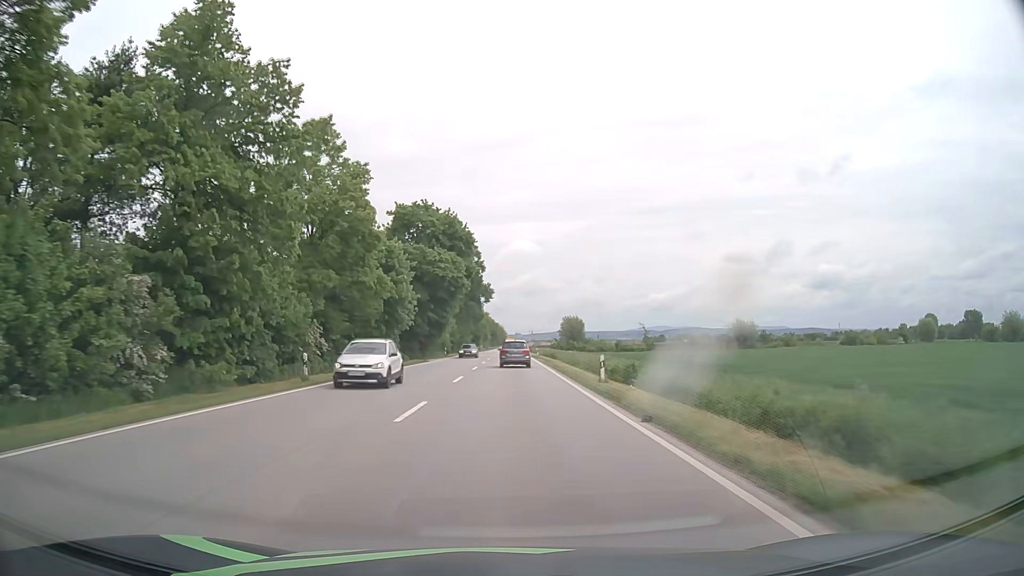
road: primary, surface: asphalt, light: Day
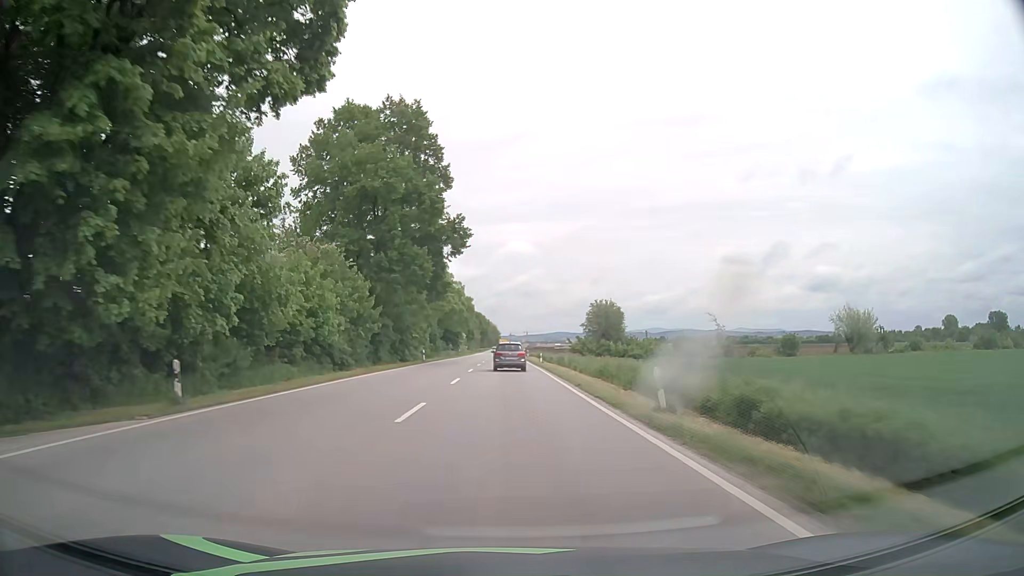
(+0.3, +59.5) m; +1°
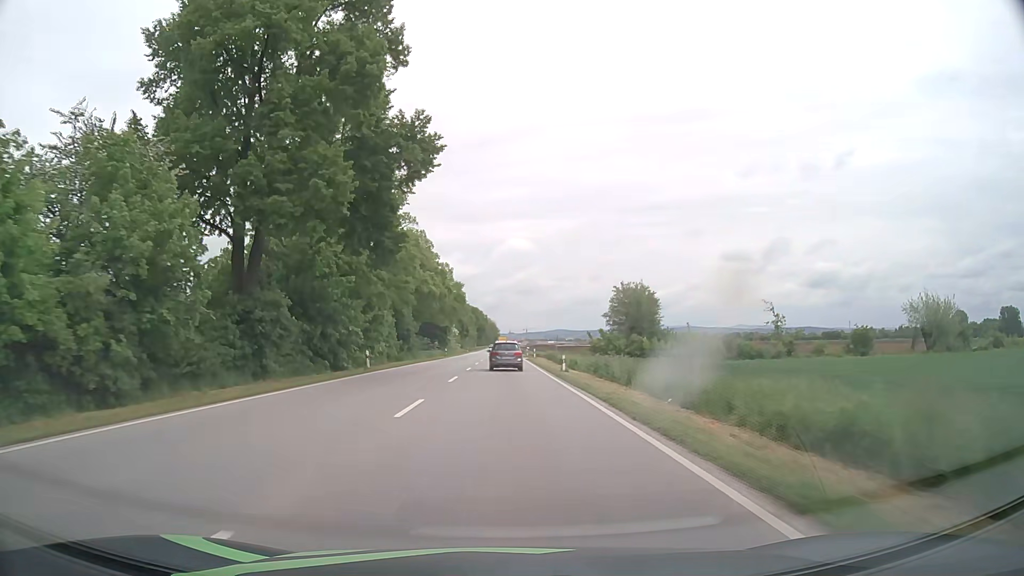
(+0.1, +23.2) m; 0°
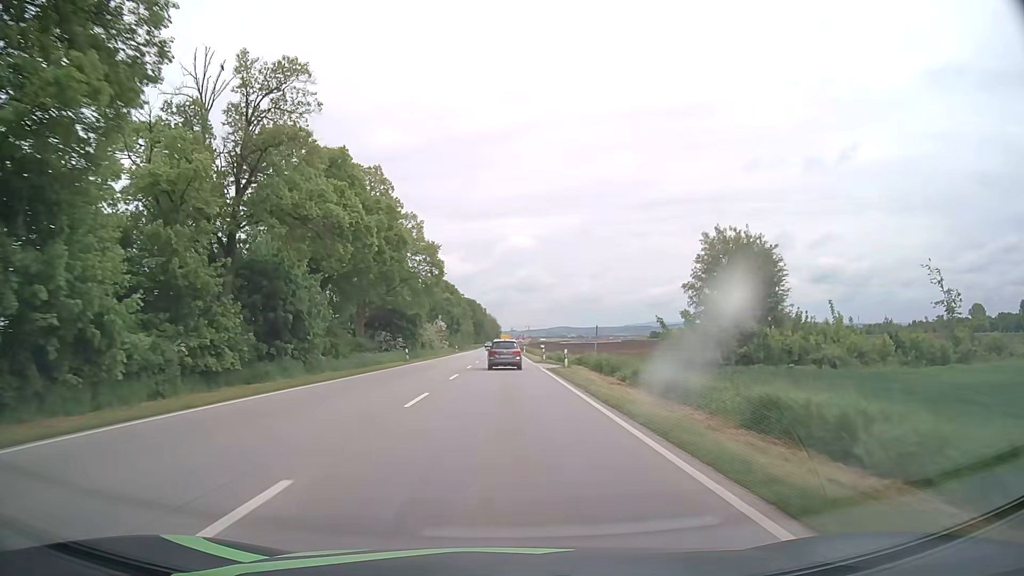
(-0.1, +34.4) m; 0°
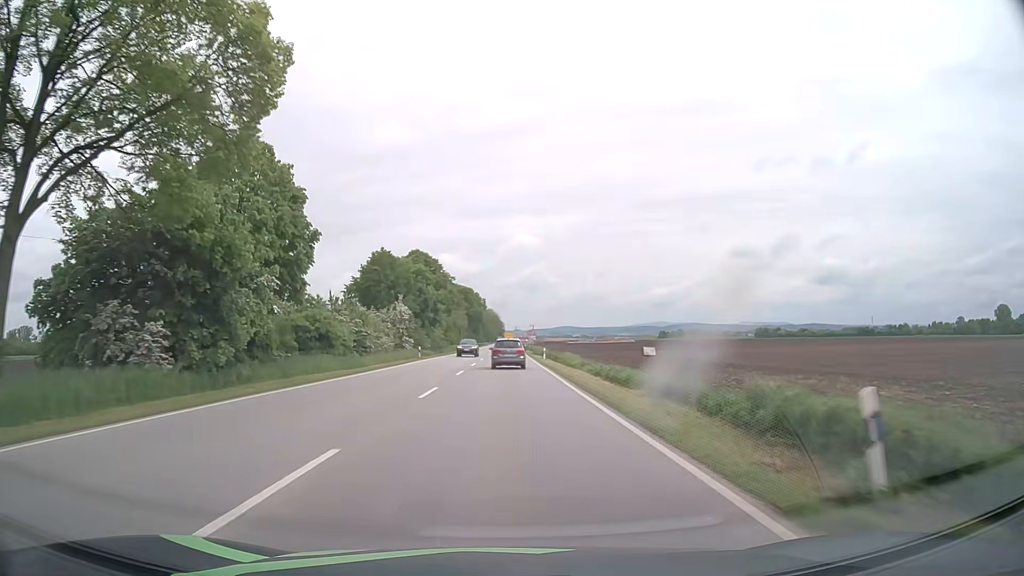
(-0.2, +45.4) m; 0°
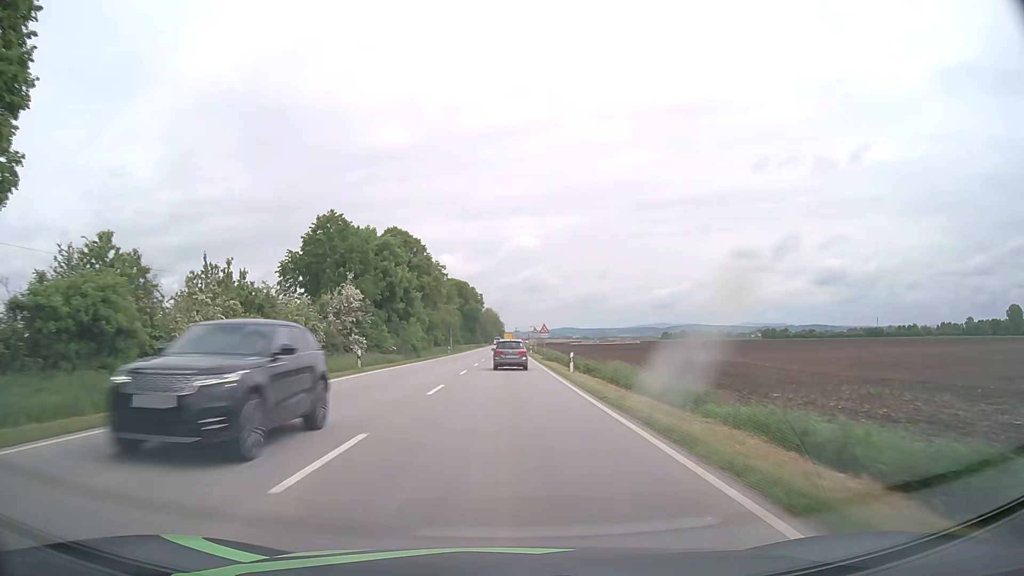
(0.0, +22.5) m; 0°
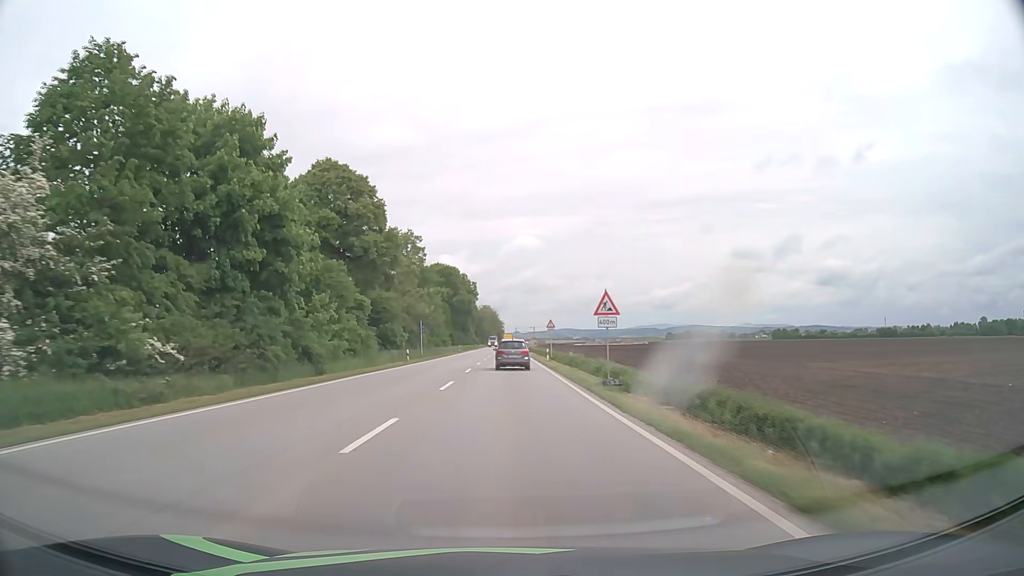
(+0.1, +33.6) m; 0°
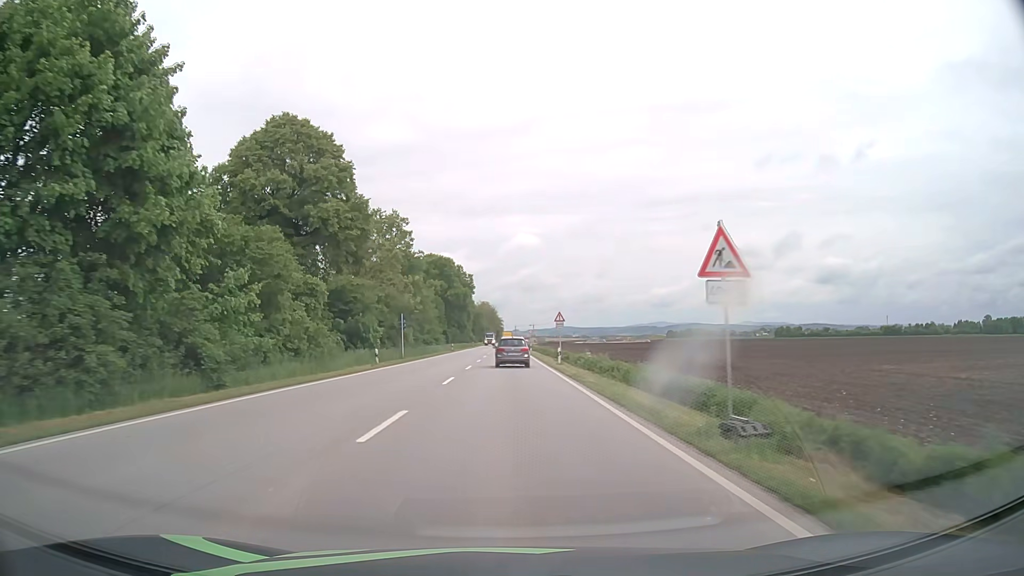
(0.0, +11.2) m; 0°
(0, +10) (0, +20) (0, +30) (0, +40) (0, +50) (0, +60) (0, +70) (0, +80) (0, +90) (0, +100) m
